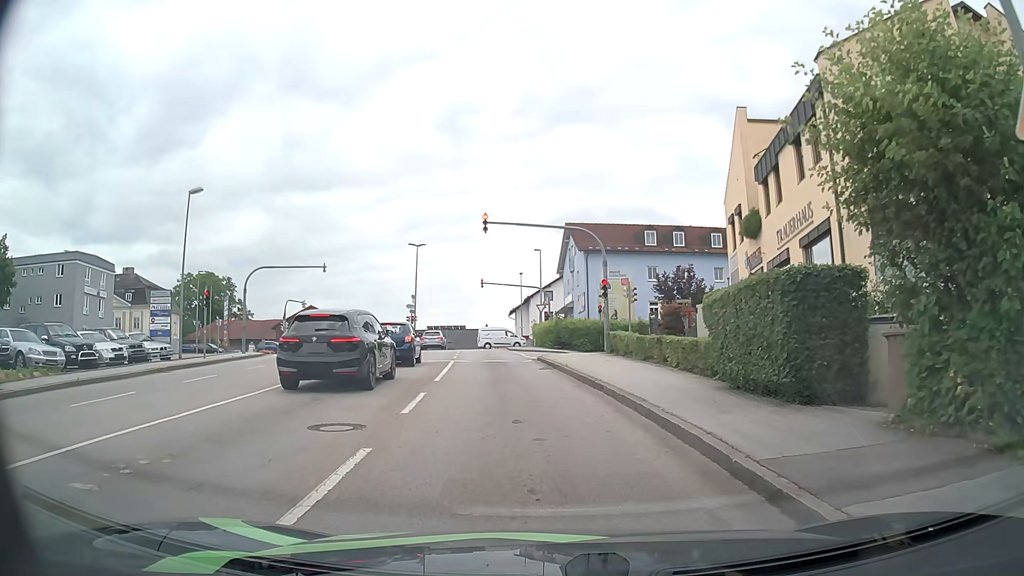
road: tertiary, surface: asphalt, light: Day
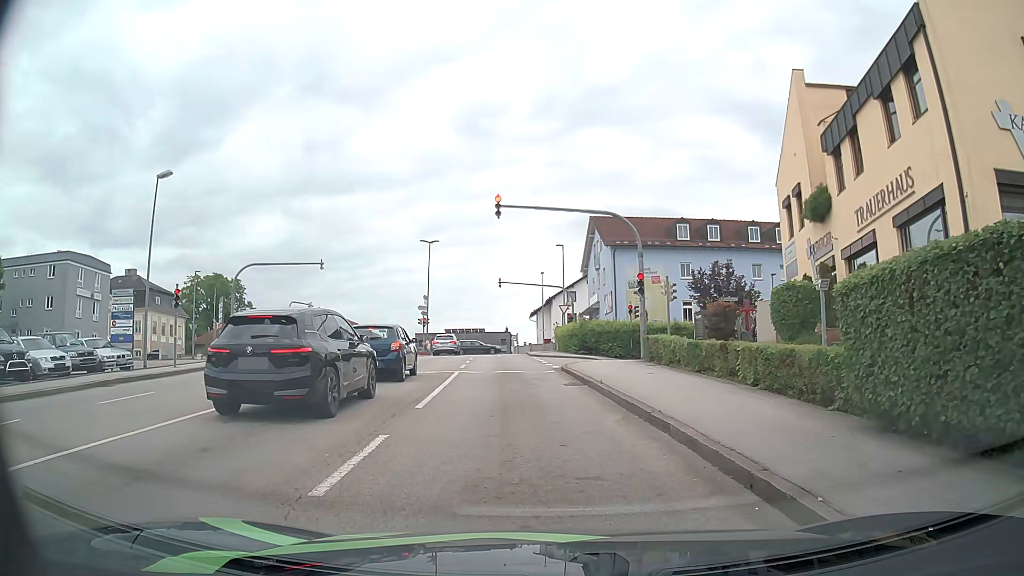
(-0.1, +4.9) m; -2°
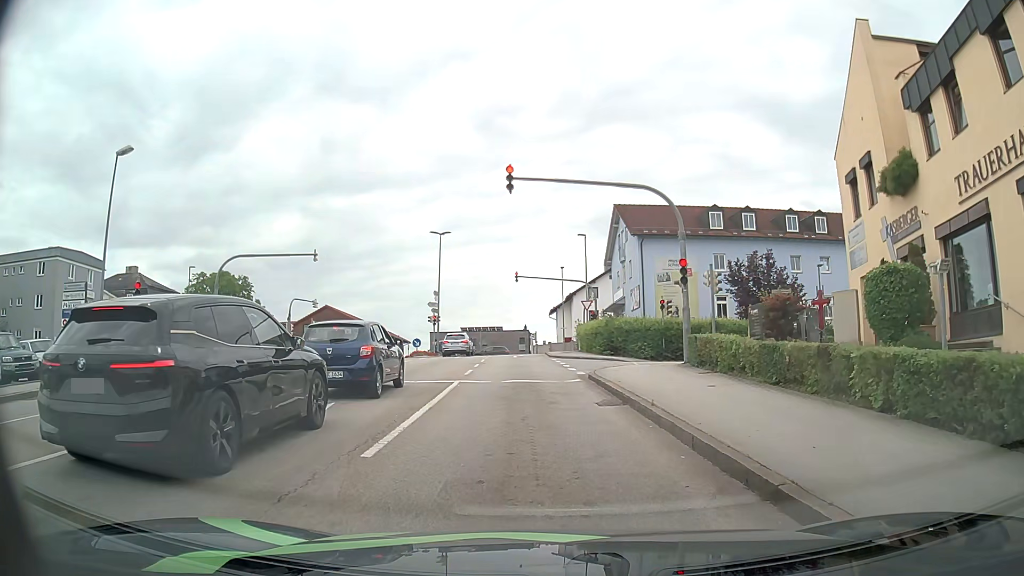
(0.0, +4.6) m; -1°
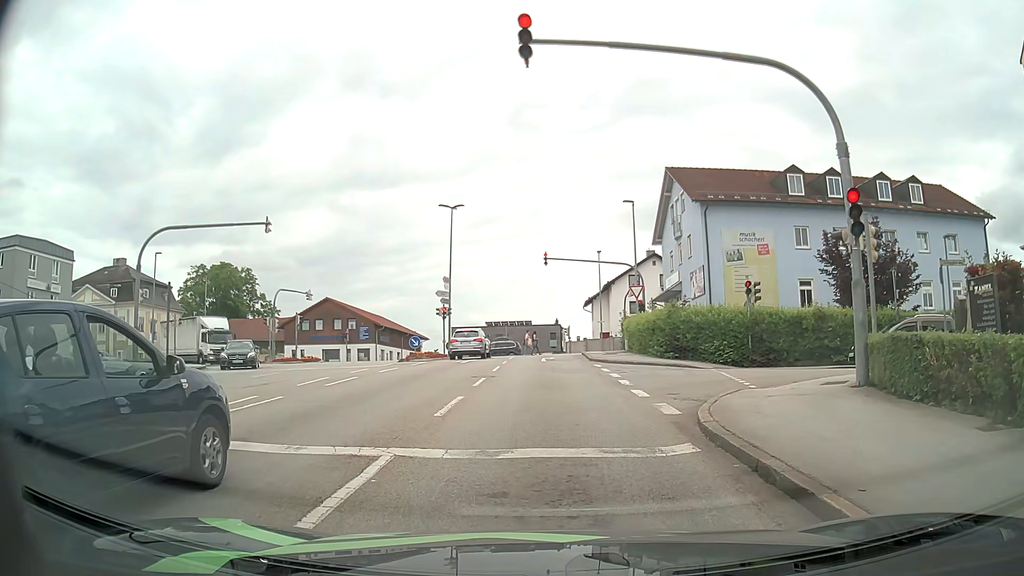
(-0.3, +10.4) m; -2°
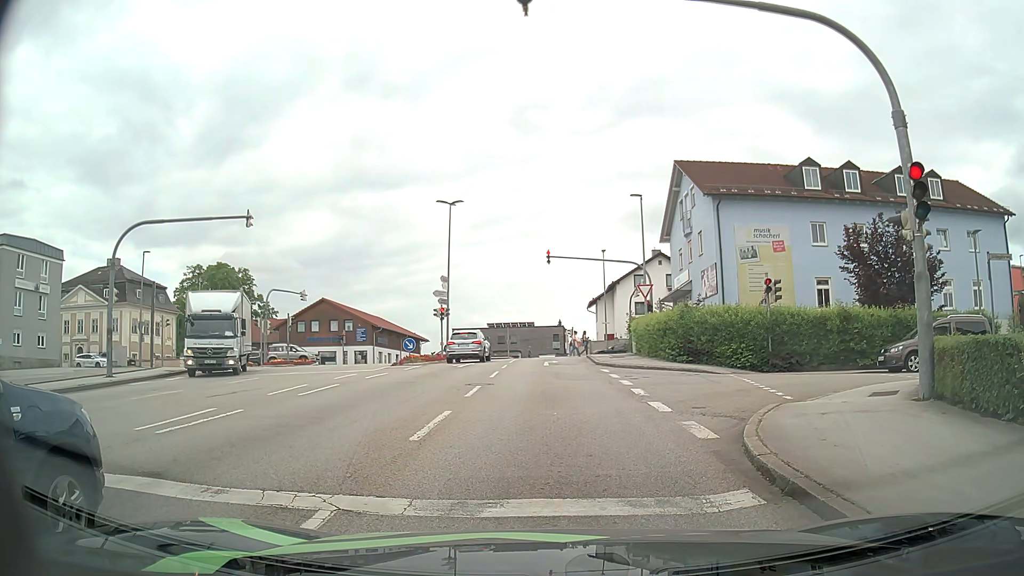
(0.0, +2.0) m; -2°
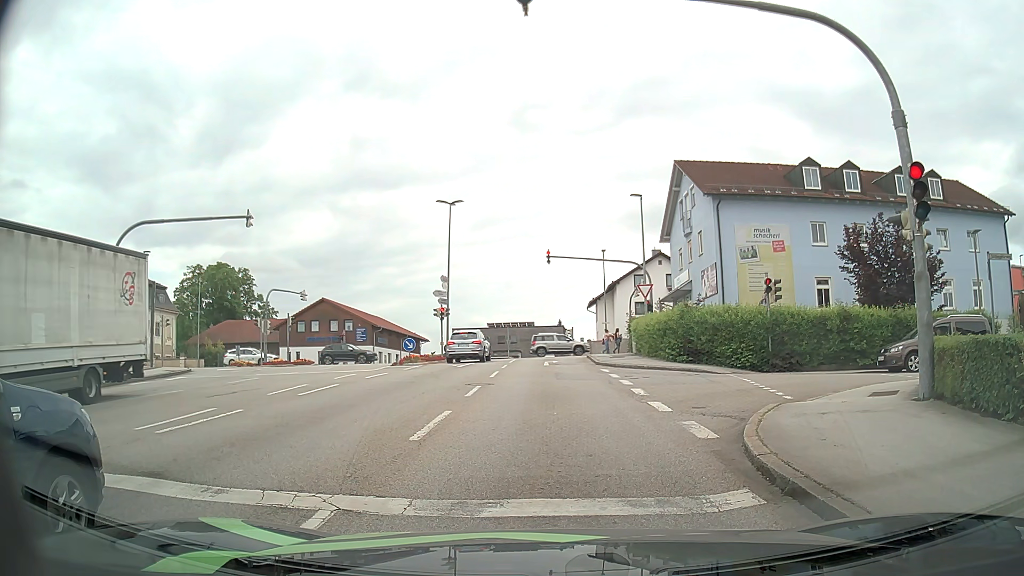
(0.0, 0.0) m; 0°
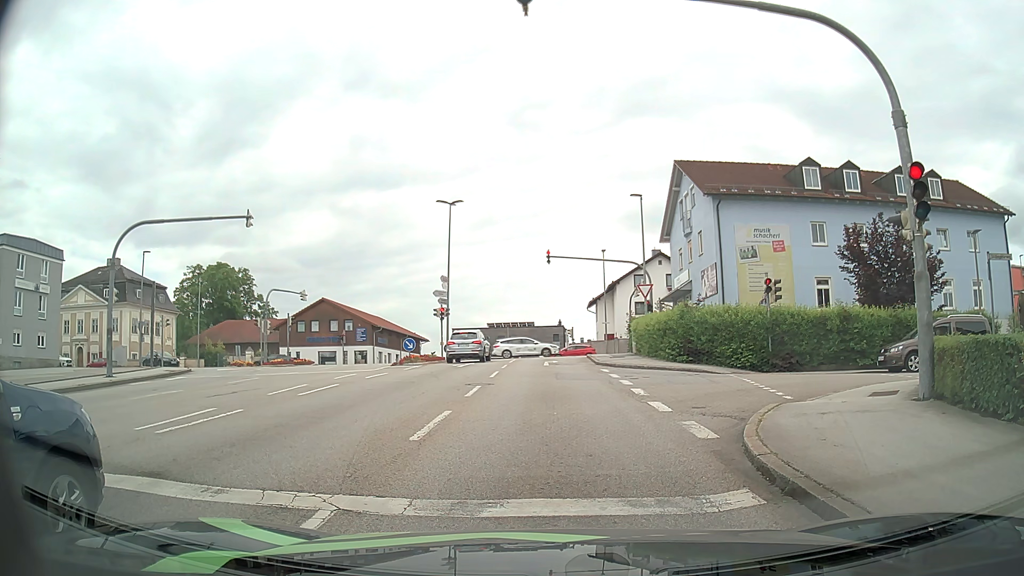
(0.0, 0.0) m; 0°
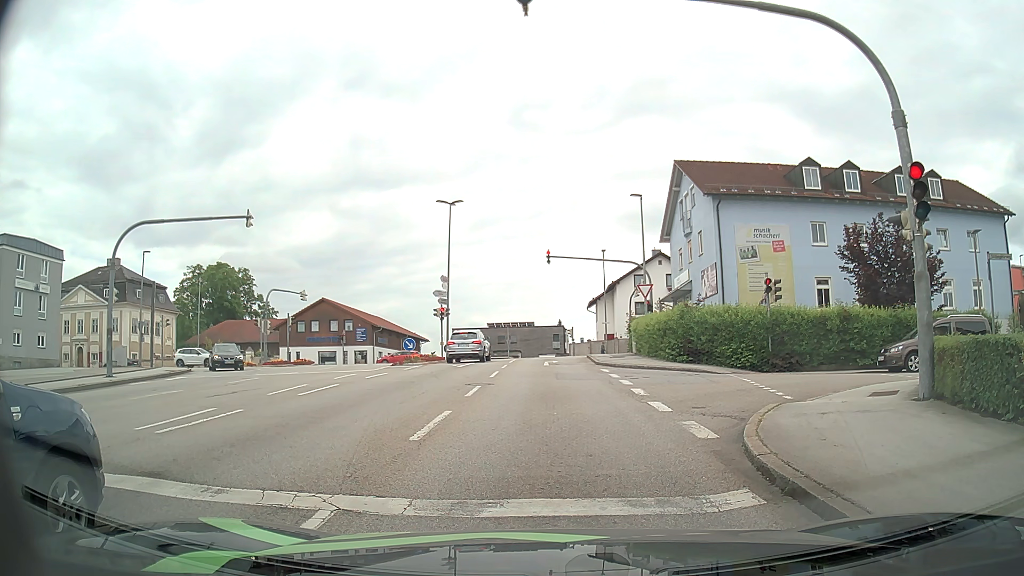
(0.0, 0.0) m; 0°
